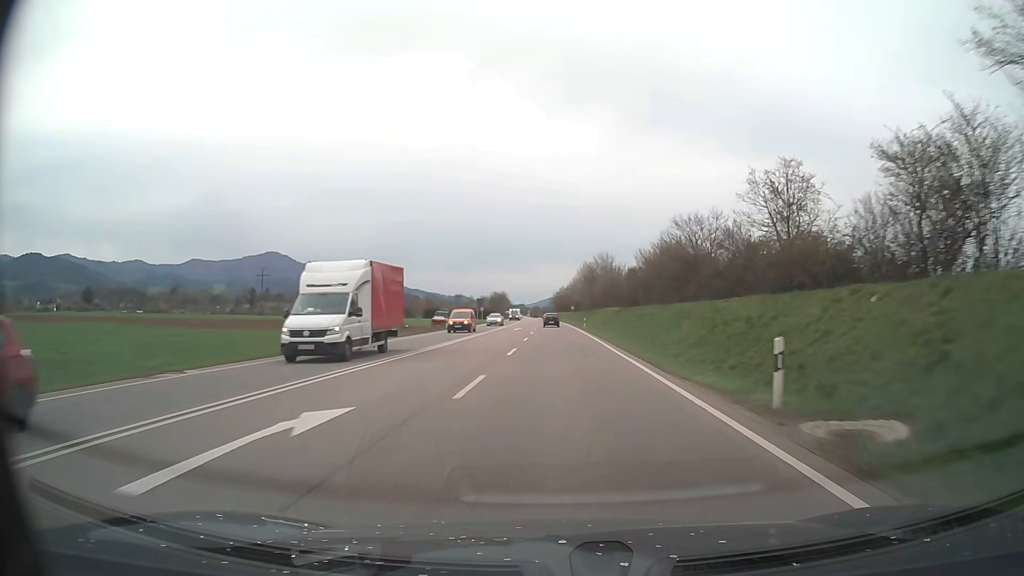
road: trunk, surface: asphalt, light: Day
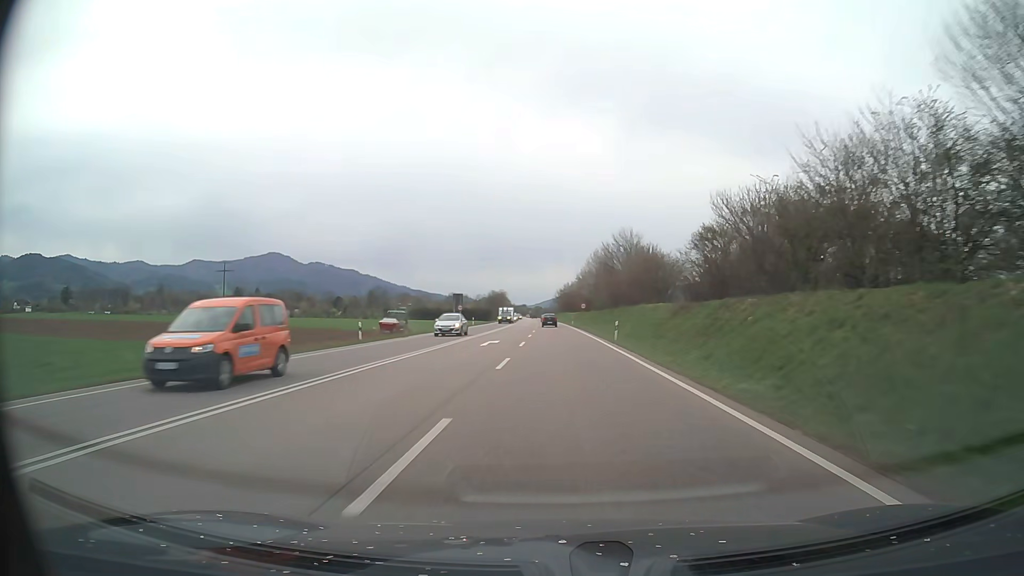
(0.0, +30.0) m; 0°
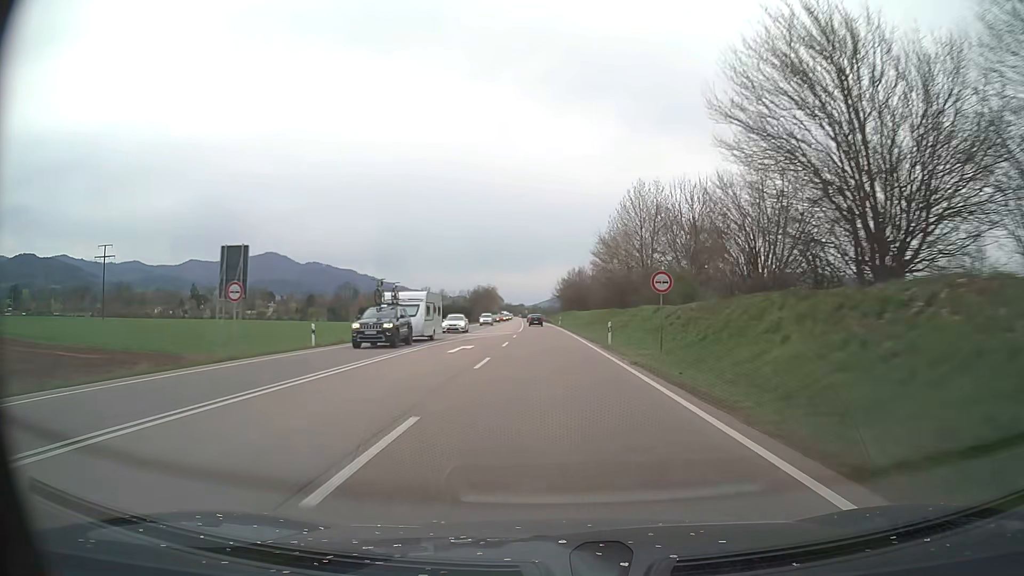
(+0.1, +59.9) m; 0°
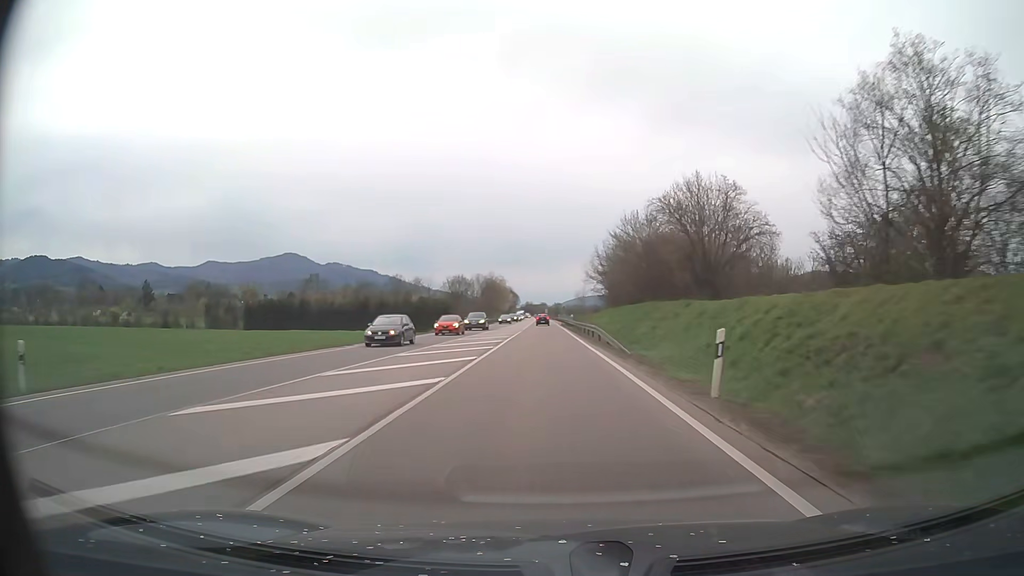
(-1.4, +74.9) m; -2°
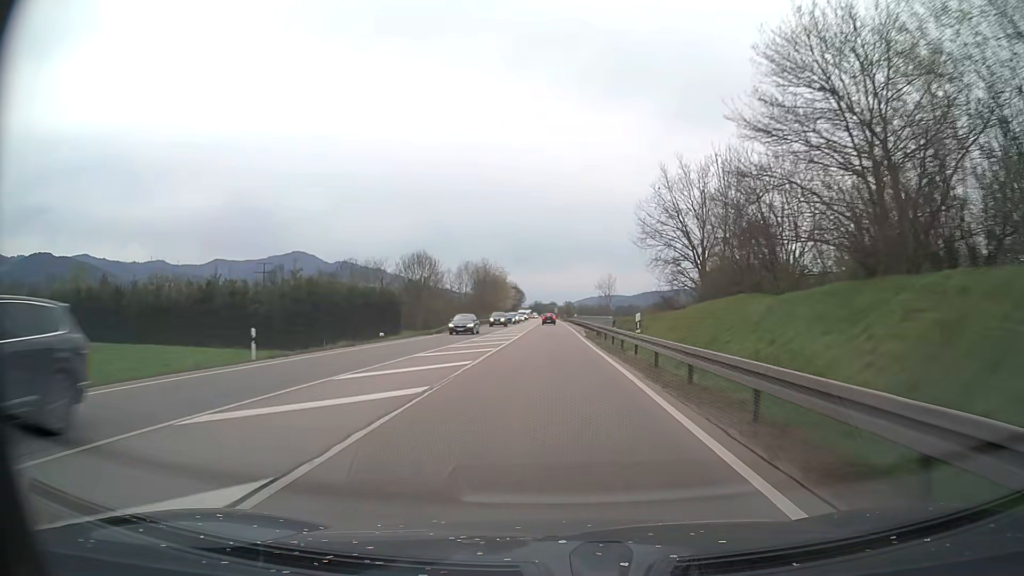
(-0.4, +45.0) m; -1°
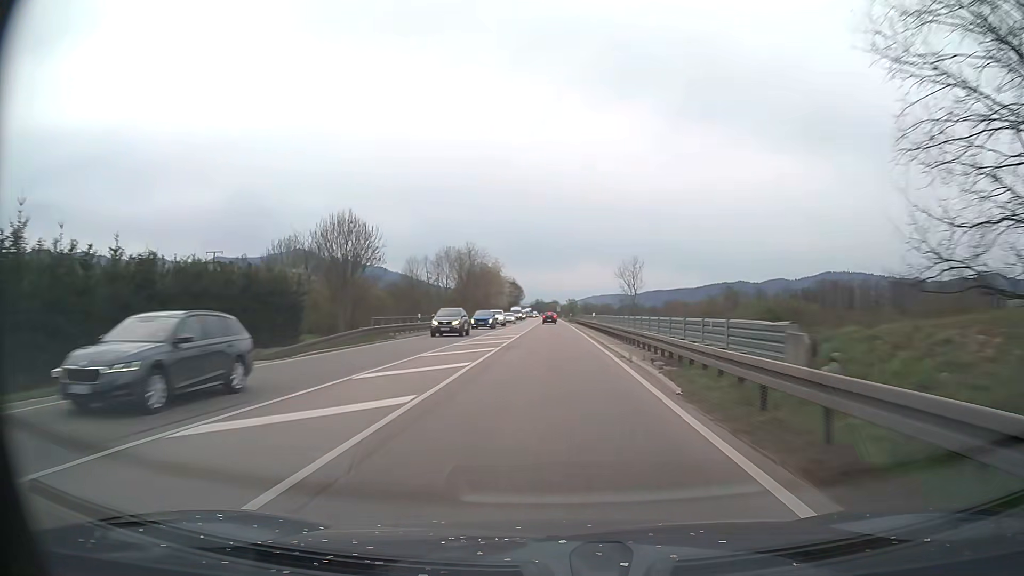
(-0.1, +30.0) m; 0°
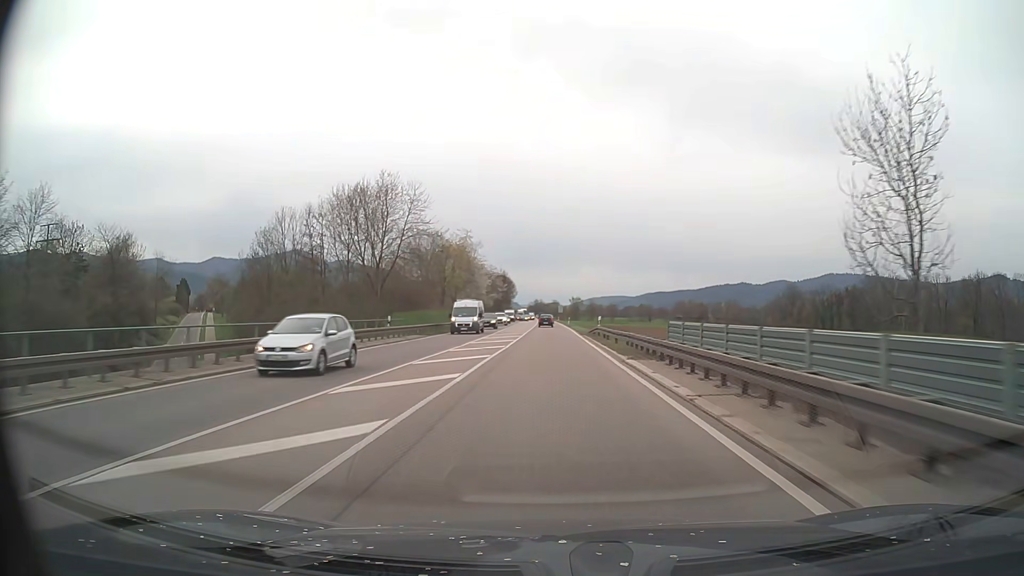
(-0.1, +59.9) m; 0°
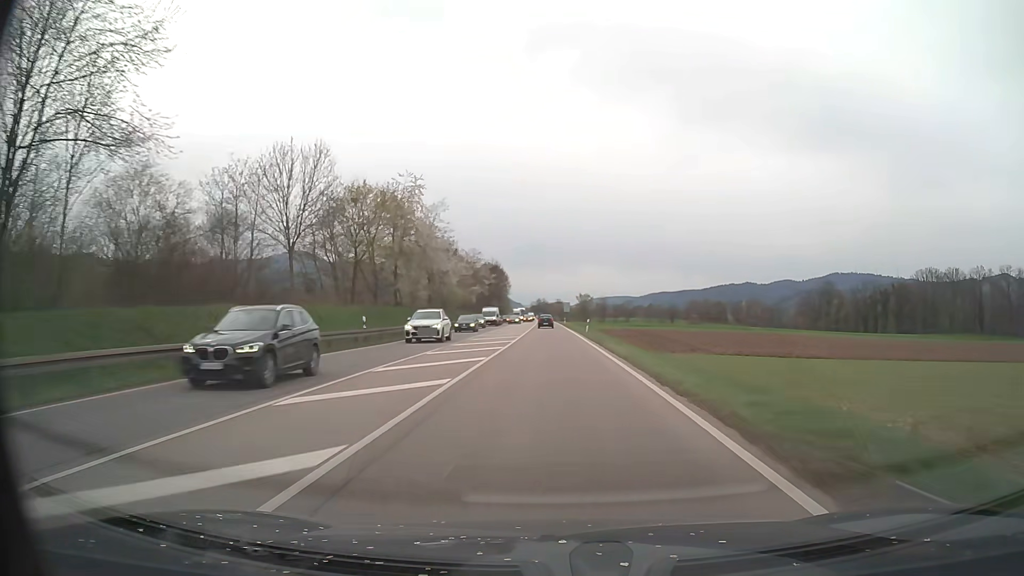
(0.0, +45.0) m; 0°
(0, +10) (0, +20) (0, +30) (0, +40) (0, +50) (0, +60) (0, +70) (0, +80) (0, +90) (-1, +100) m
